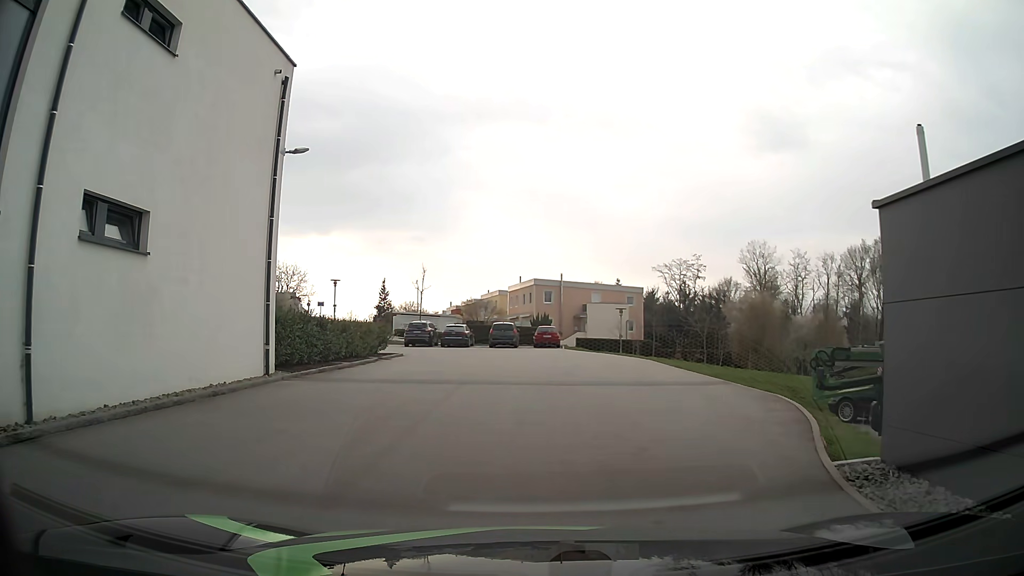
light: Day
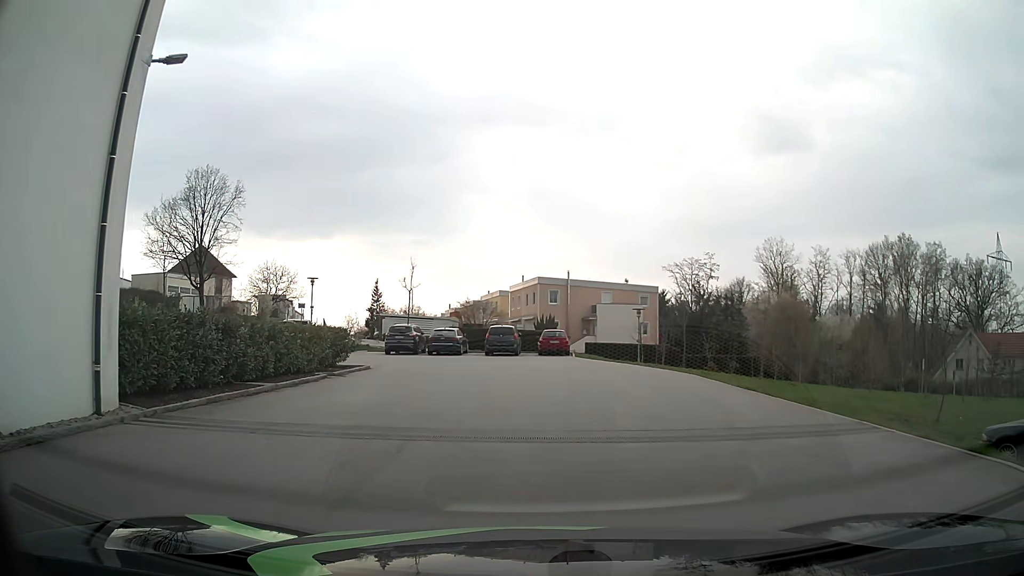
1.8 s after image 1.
(+0.1, +7.0) m; +1°
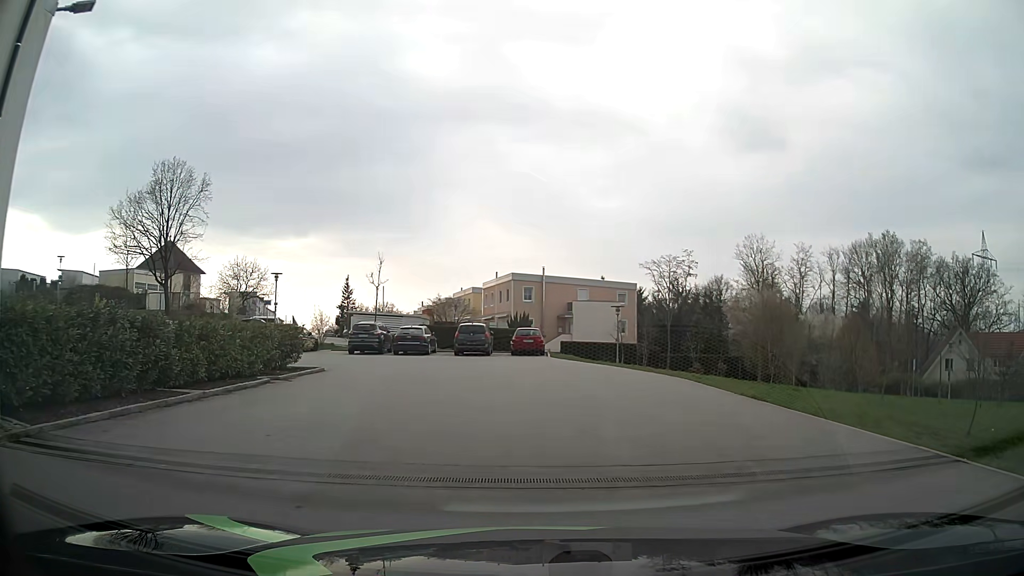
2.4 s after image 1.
(0.0, +2.3) m; +1°
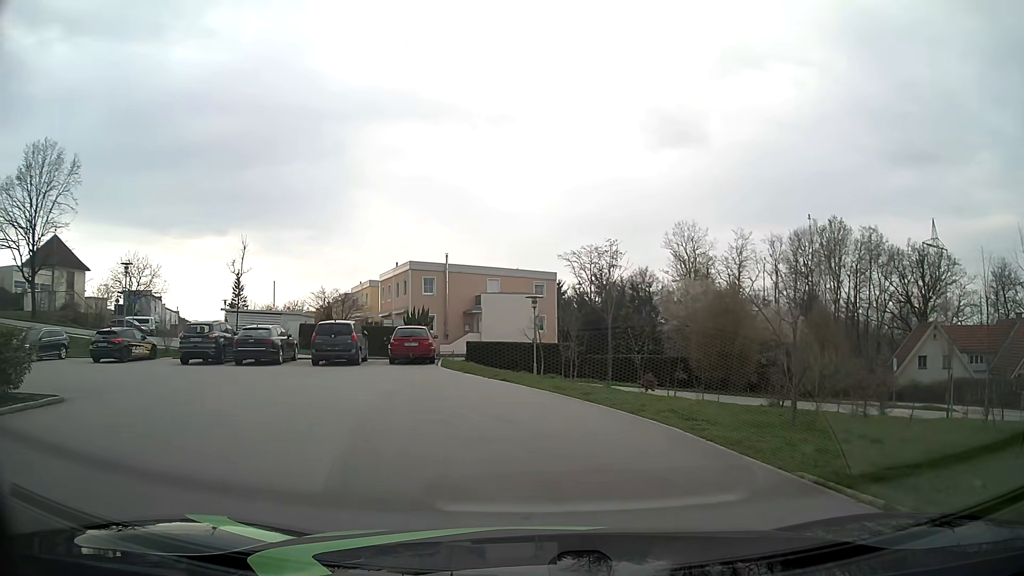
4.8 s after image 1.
(+1.0, +9.3) m; +7°
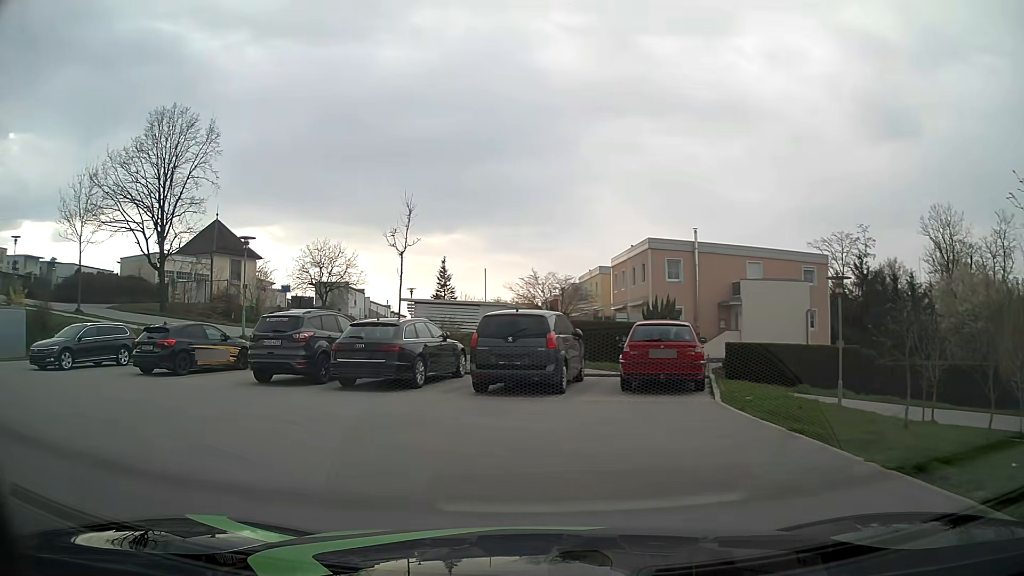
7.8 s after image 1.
(-1.6, +11.5) m; -18°
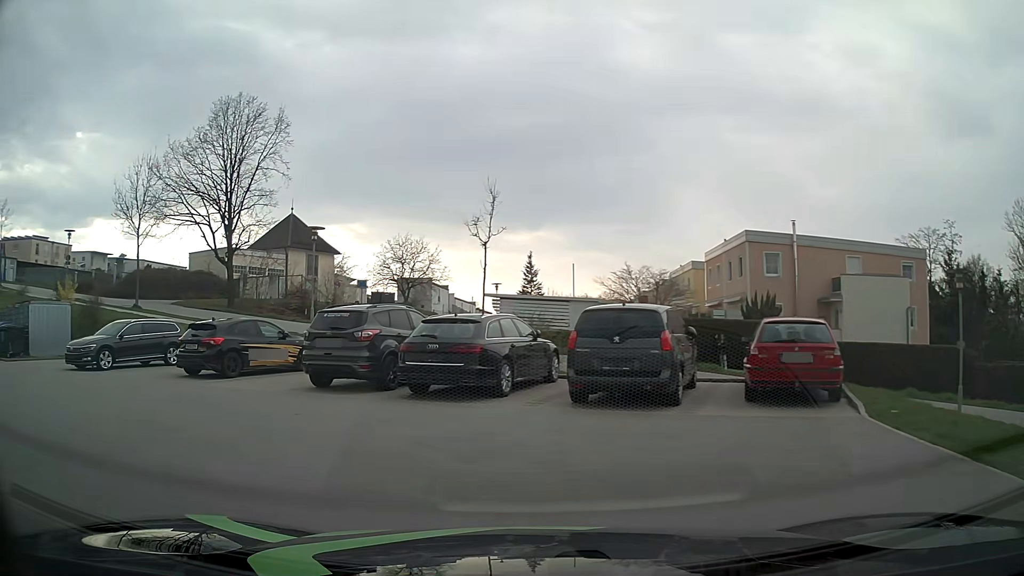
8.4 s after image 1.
(-0.2, +2.3) m; -8°
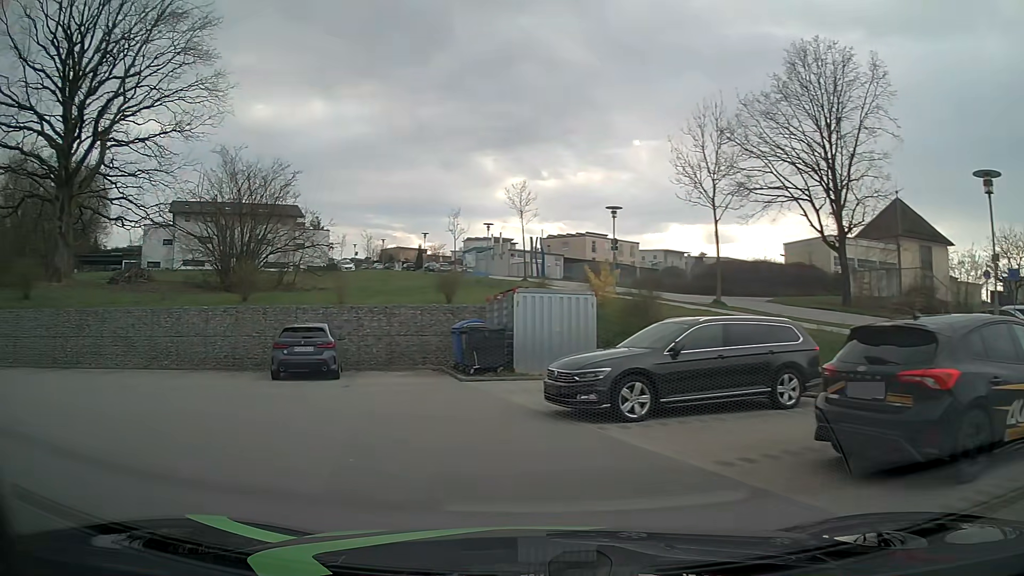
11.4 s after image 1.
(-4.4, +9.9) m; -50°
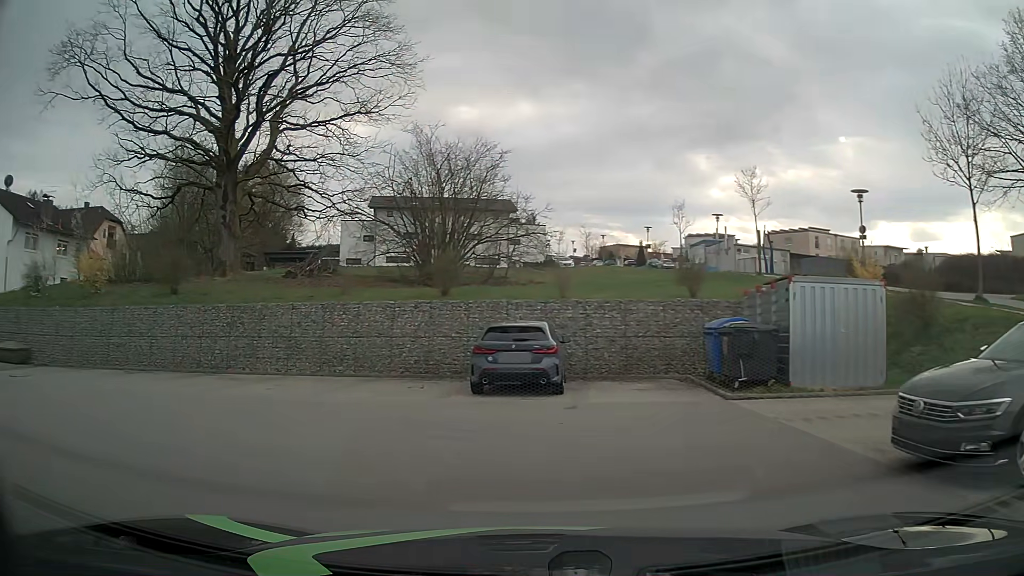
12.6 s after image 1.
(-0.6, +4.0) m; -18°
